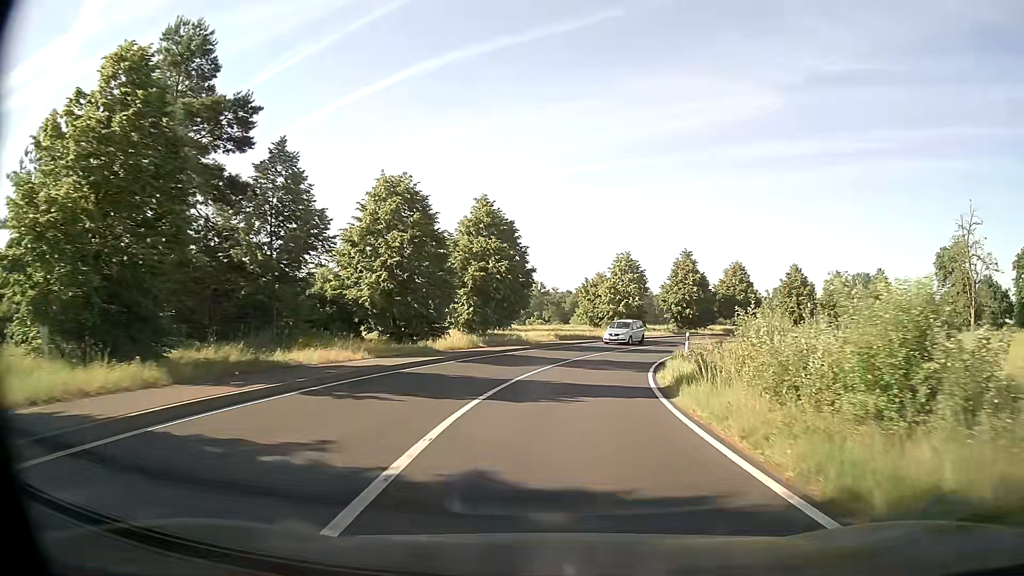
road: secondary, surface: asphalt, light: Day
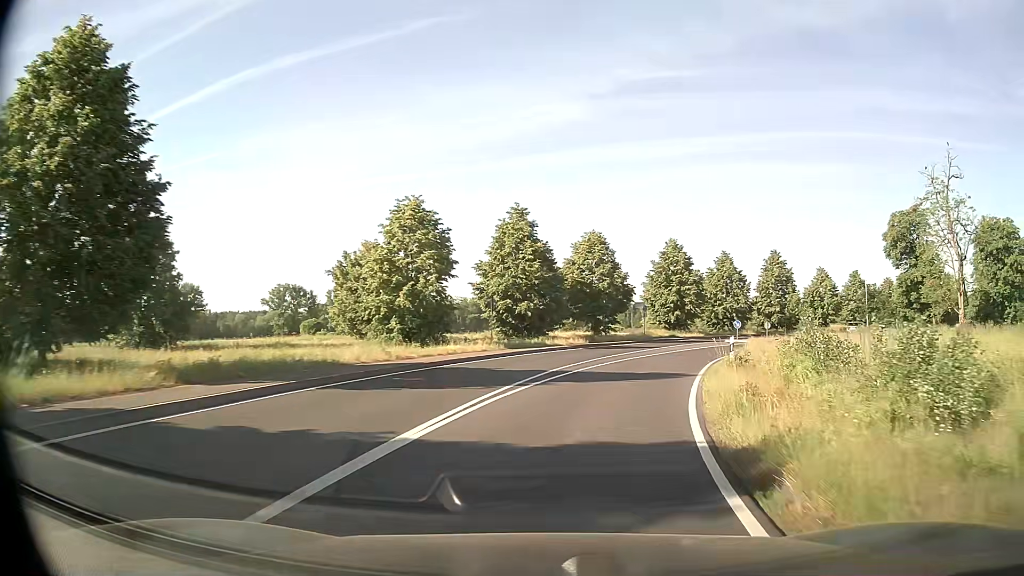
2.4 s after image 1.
(+4.0, +32.3) m; +16°
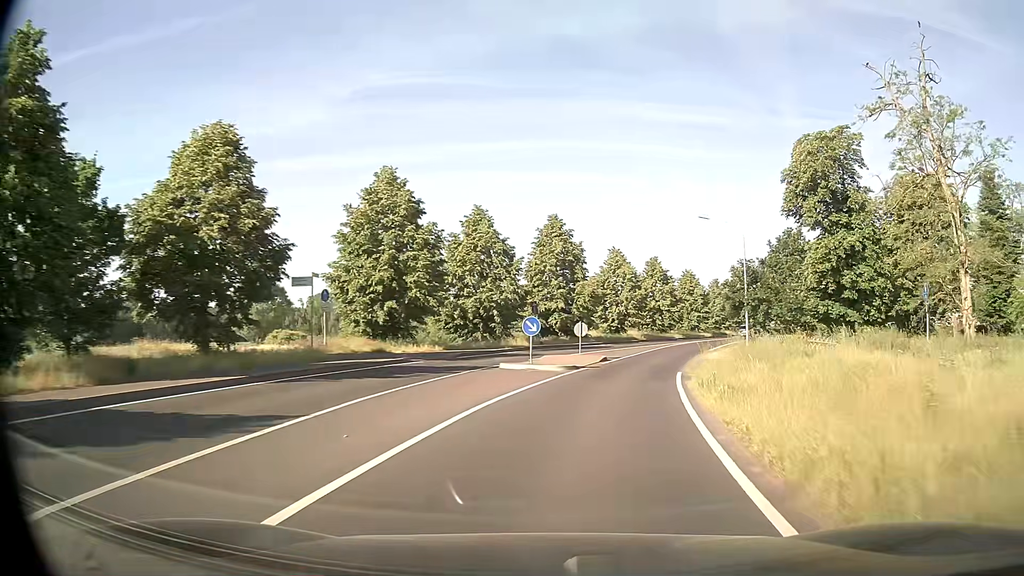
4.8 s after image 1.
(+6.5, +31.0) m; +23°
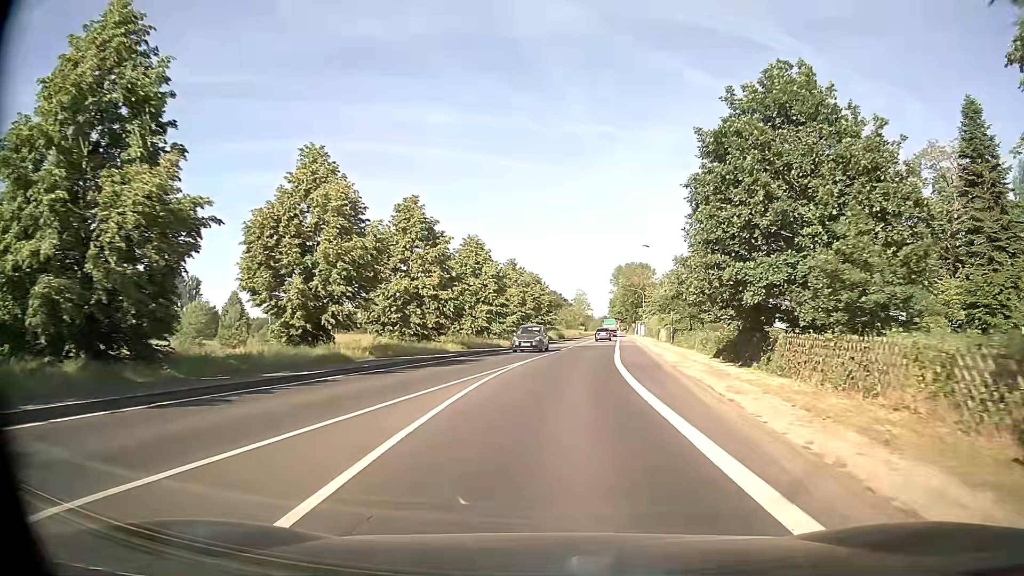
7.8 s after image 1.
(+7.3, +38.8) m; +19°
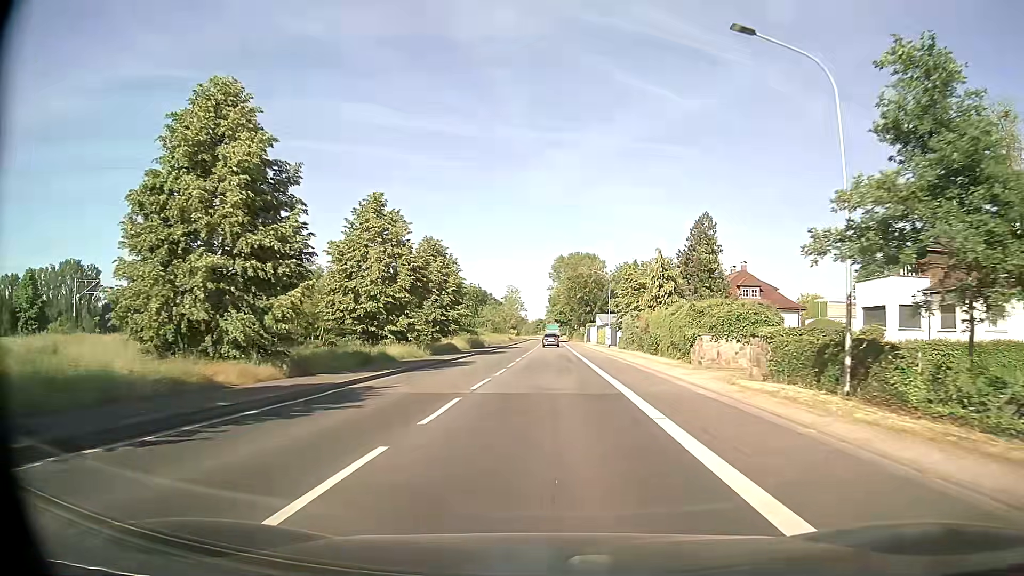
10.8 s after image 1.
(+2.3, +39.9) m; +5°
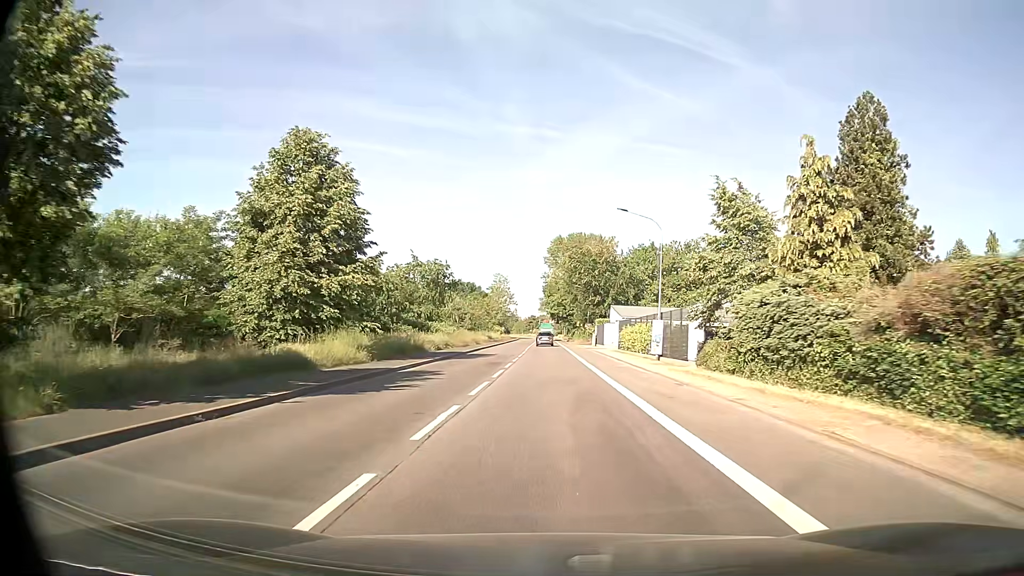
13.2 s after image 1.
(+0.3, +32.4) m; +1°
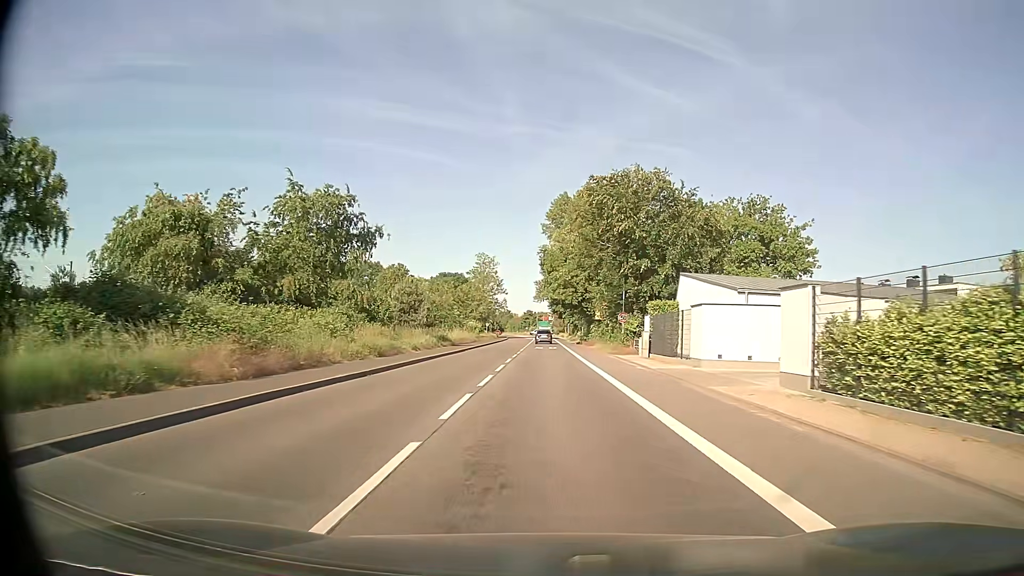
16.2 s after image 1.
(0.0, +40.9) m; 0°
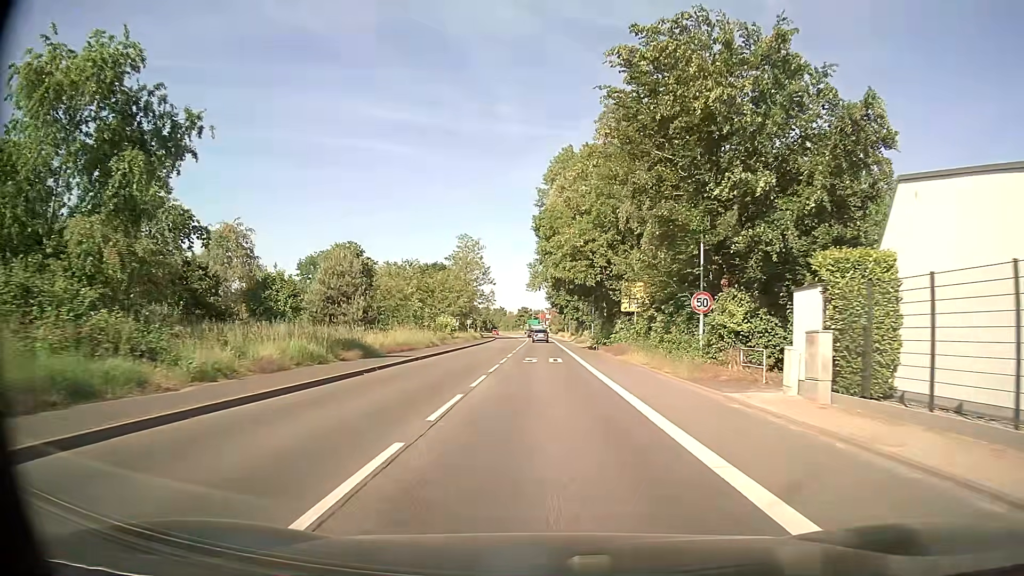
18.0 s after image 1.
(+0.1, +24.6) m; 0°
(0, +10) (0, +20) (0, +30) (0, +40) (0, +50) (0, +60) (0, +70) (0, +80) (0, +90) (0, +100) m
